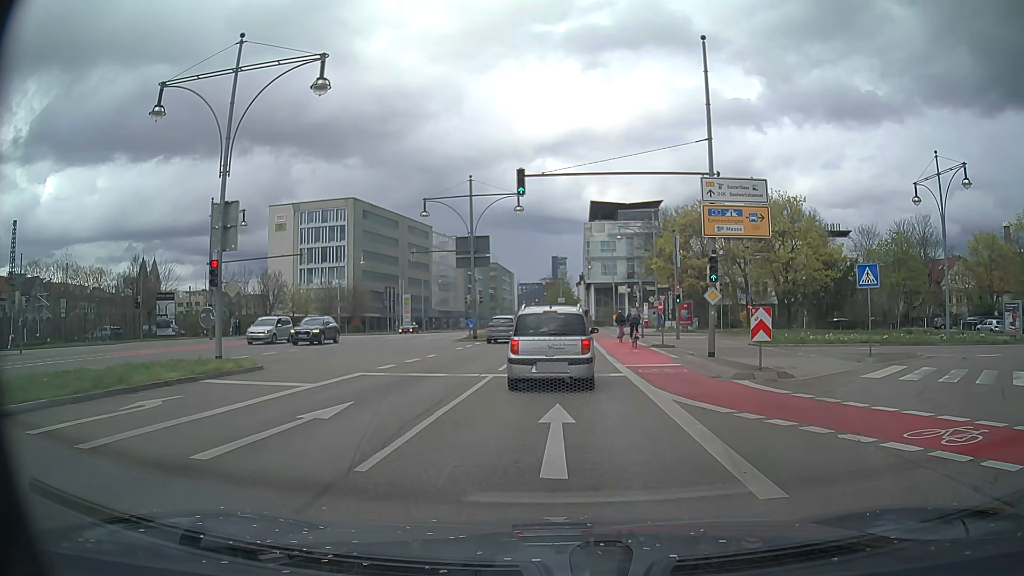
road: primary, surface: asphalt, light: Day
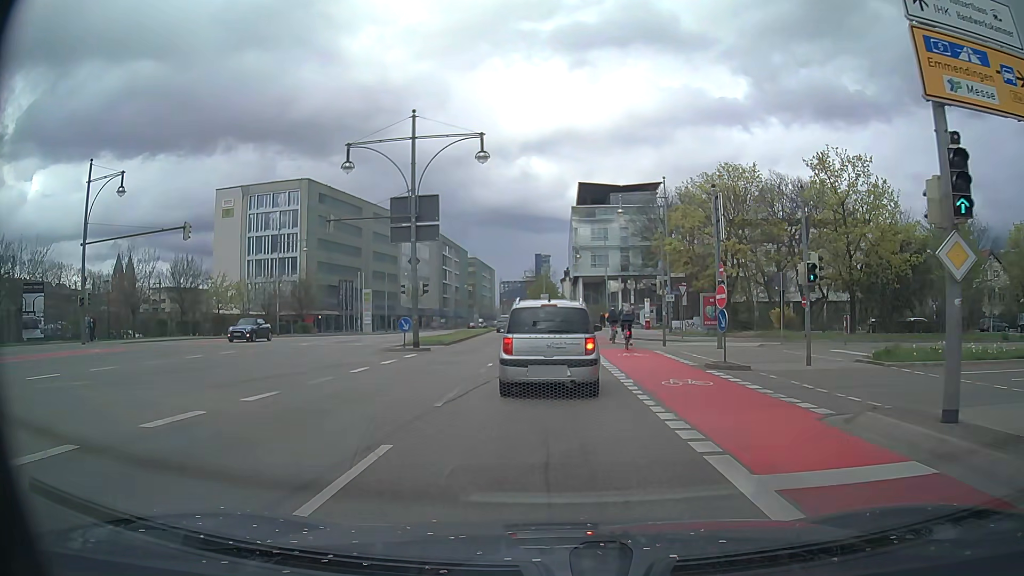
(-0.1, +14.2) m; 0°
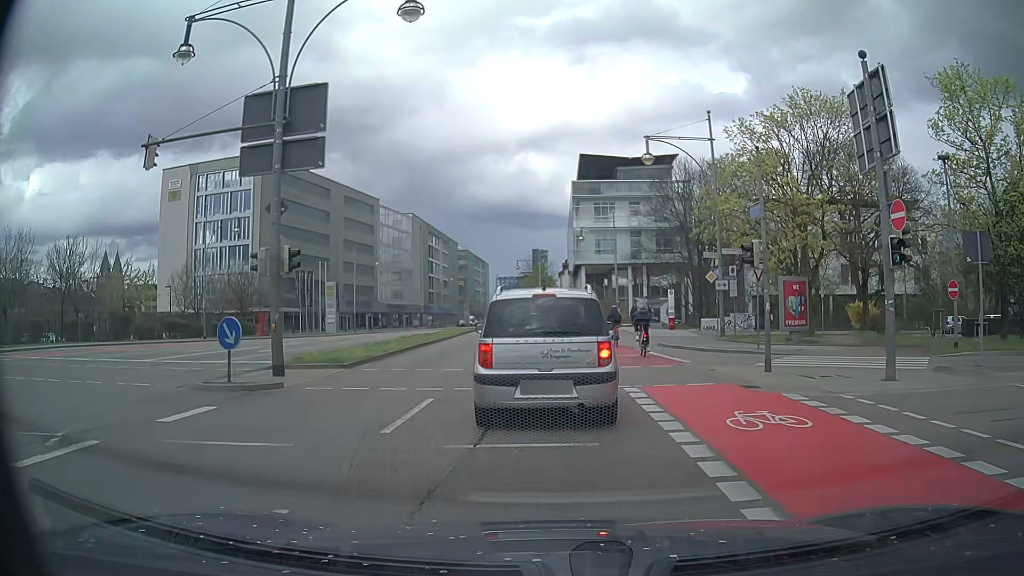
(+0.2, +14.4) m; 0°
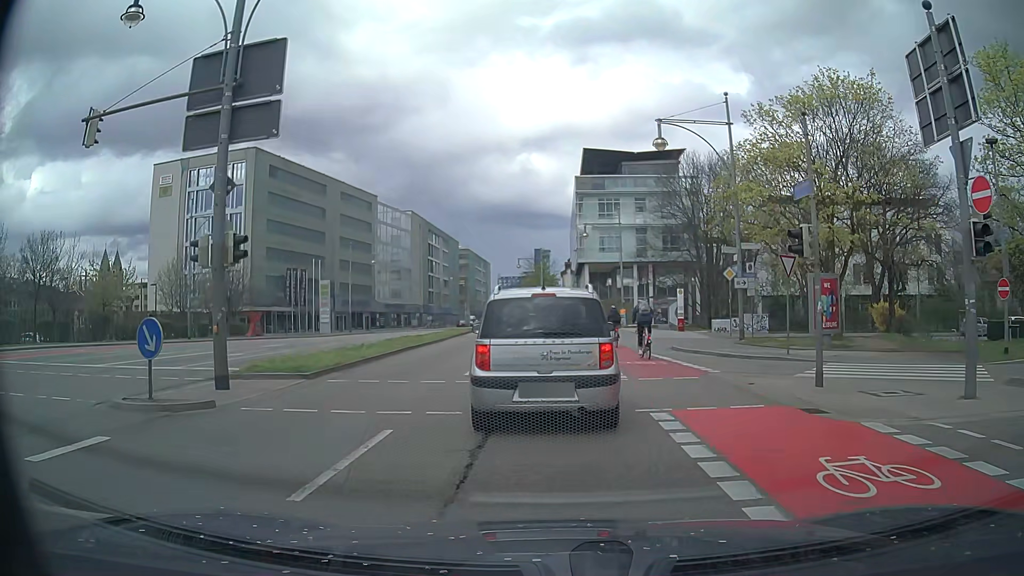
(0.0, +2.8) m; 0°
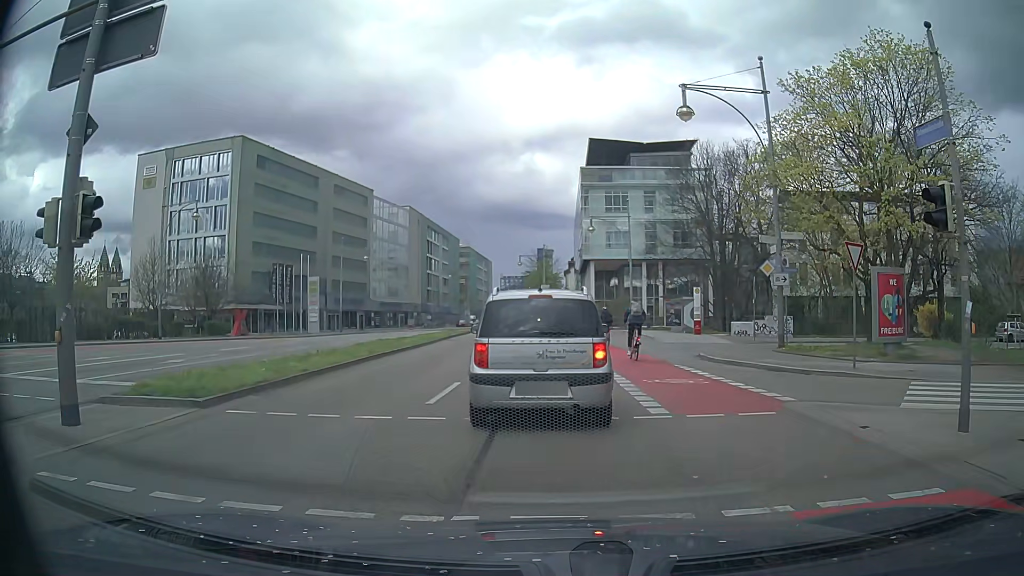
(0.0, +4.5) m; 0°
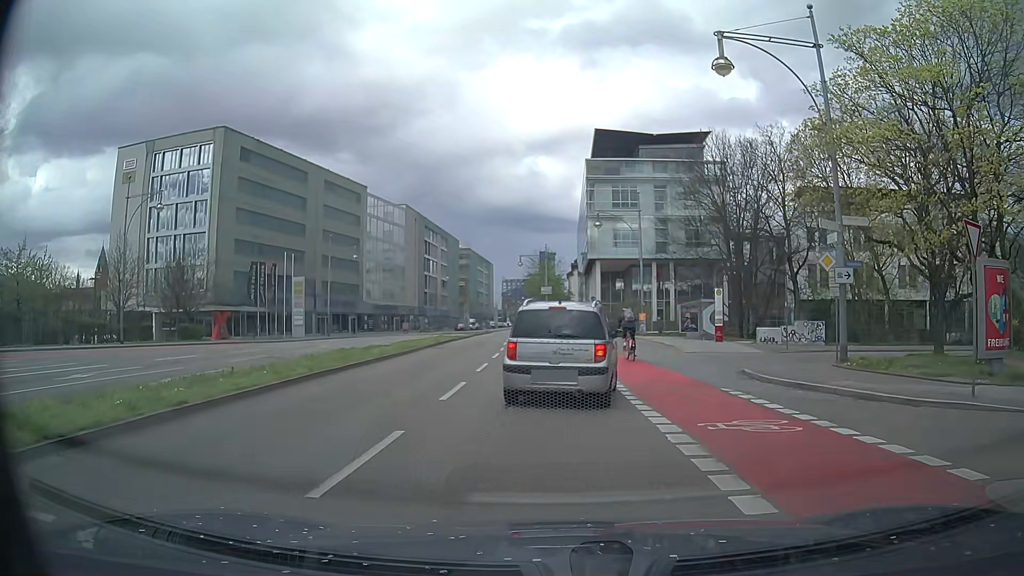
(0.0, +5.0) m; +1°
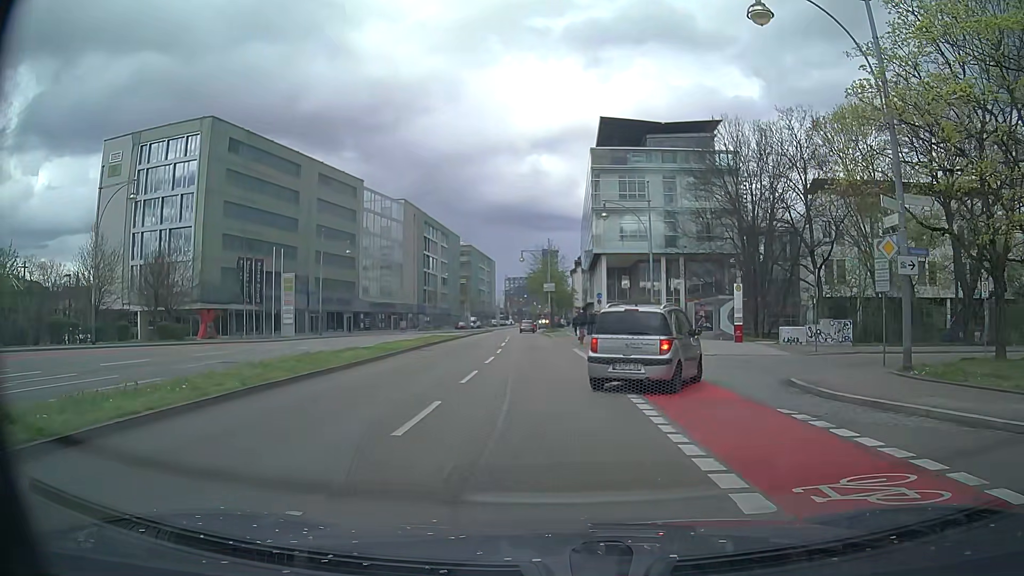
(-0.1, +3.5) m; 0°
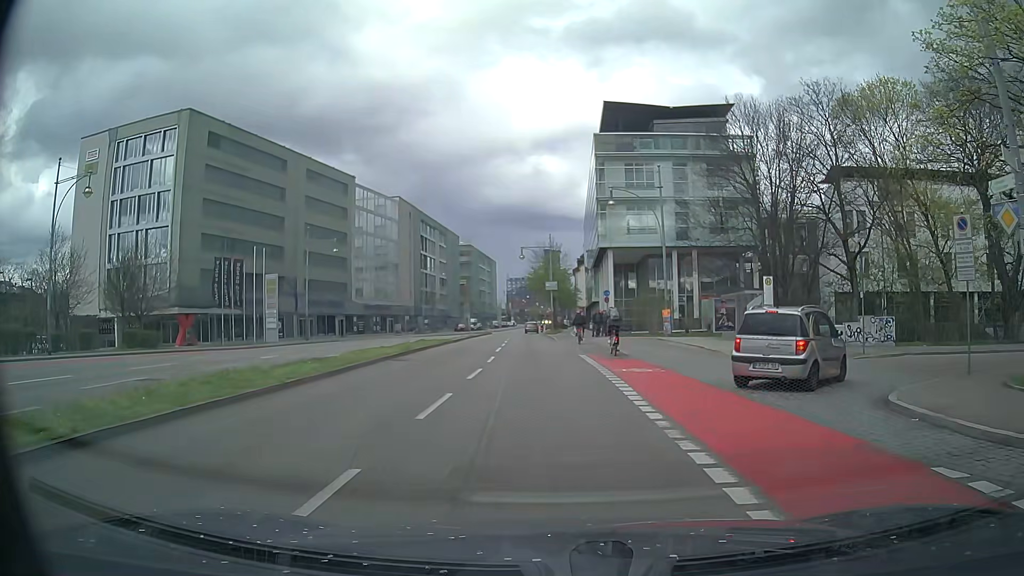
(-0.1, +4.7) m; 0°
(0, +10) (-1, +20) (-1, +30) (-2, +40) (-3, +50) (-3, +60) (-4, +70) (-4, +80) (-4, +90) (-4, +100) m
